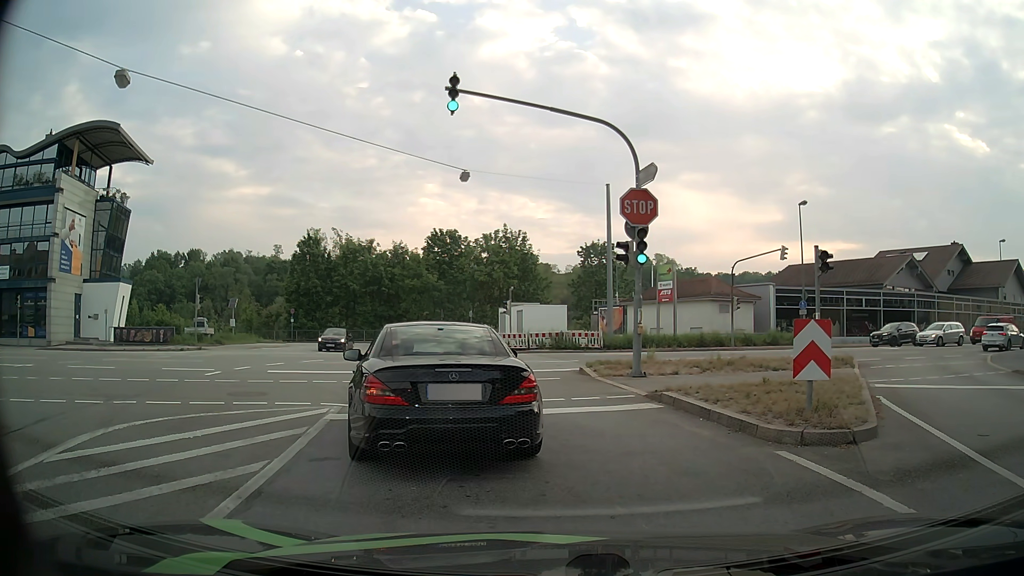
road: tertiary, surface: asphalt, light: Day
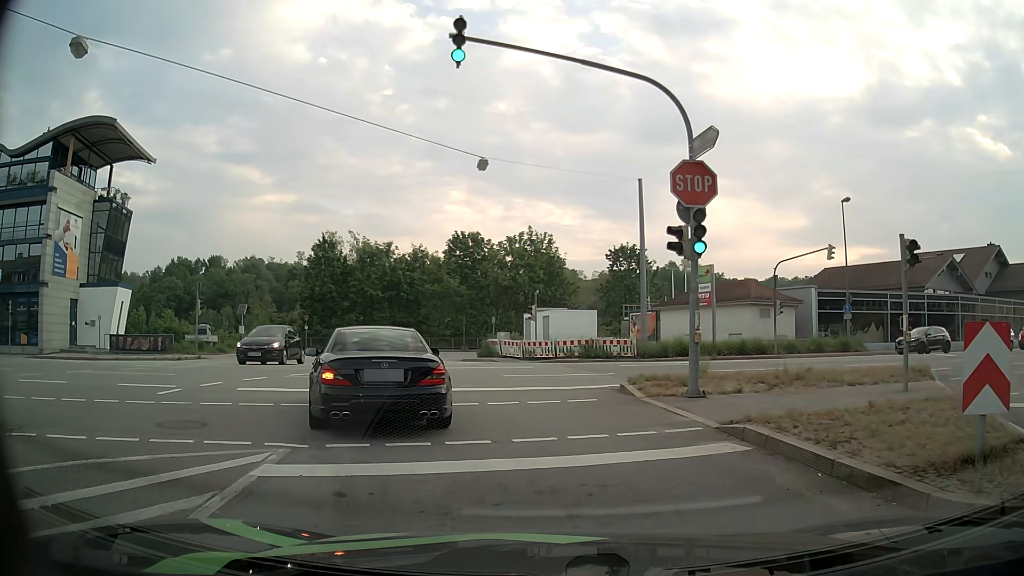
(-0.1, +3.4) m; -2°
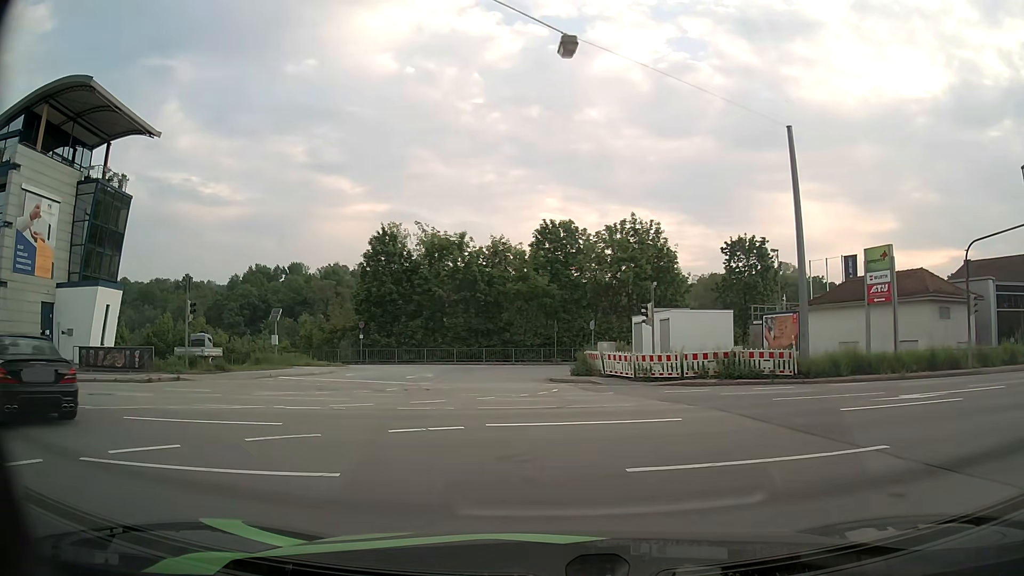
(-1.1, +11.6) m; -10°
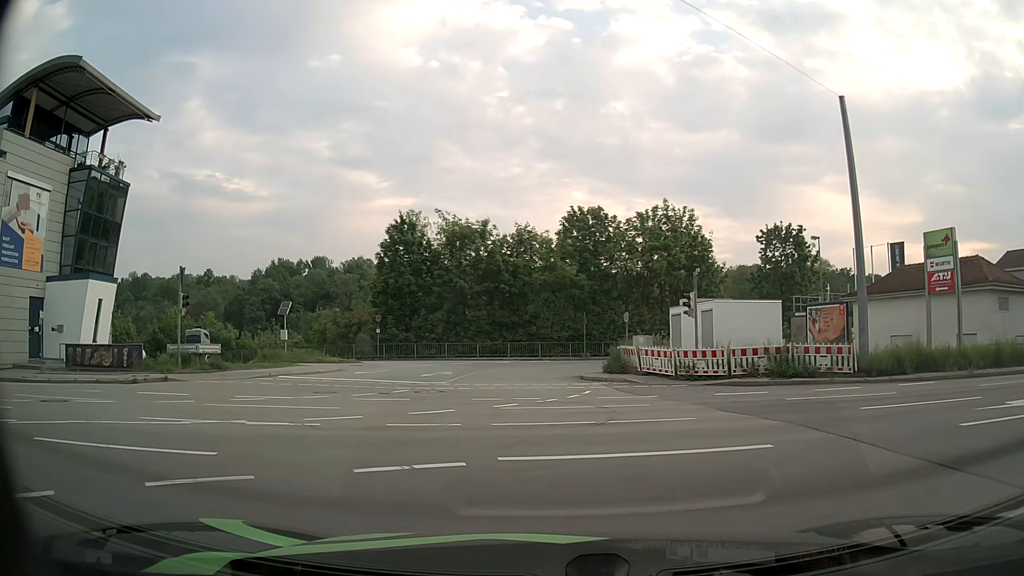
(-0.1, +3.1) m; -2°
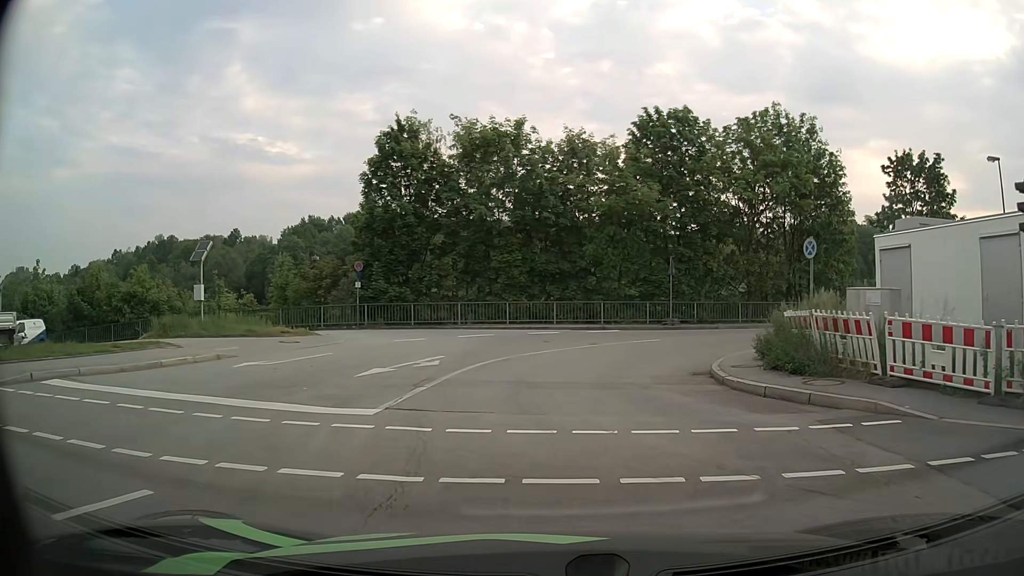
(-1.1, +16.5) m; -5°
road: unclassified
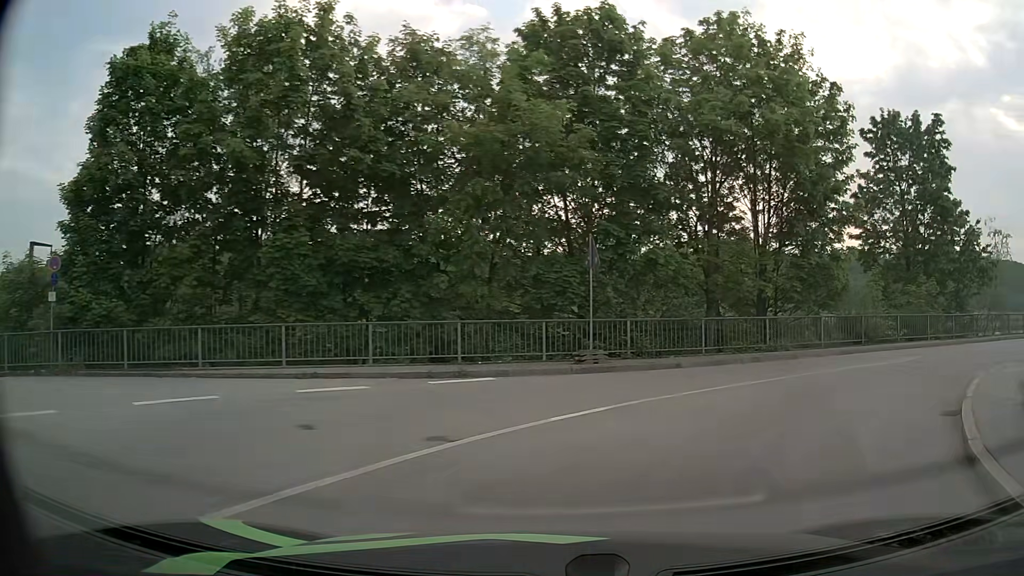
(+0.8, +14.9) m; +12°
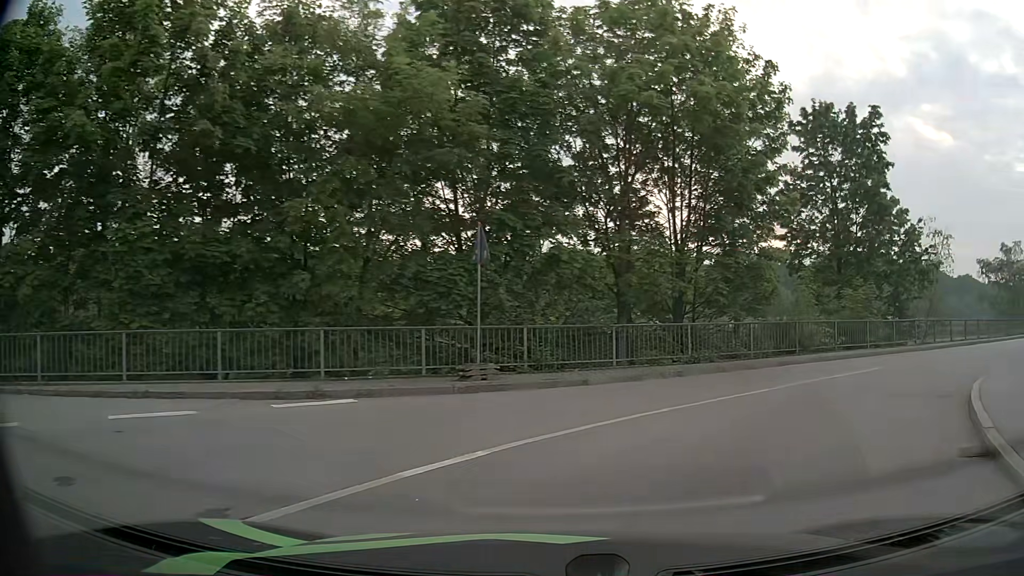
(+0.2, +3.0) m; +8°
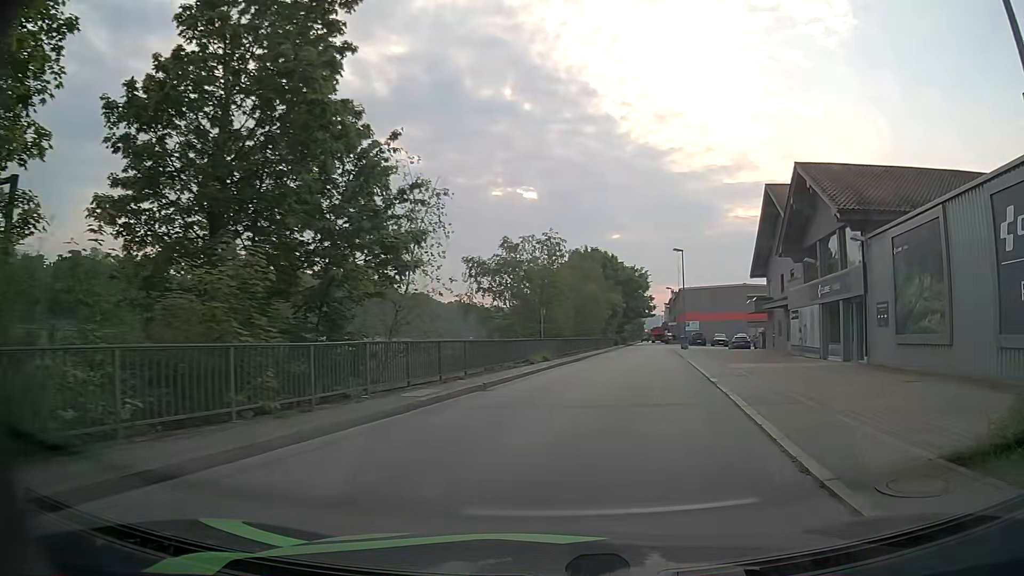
(+7.1, +14.4) m; +48°
(+1, +10) (+3, +20) (+4, +30) (+6, +40) (+8, +49) (+9, +59) (+11, +69) (+13, +79) (+14, +89) (+15, +99) m
